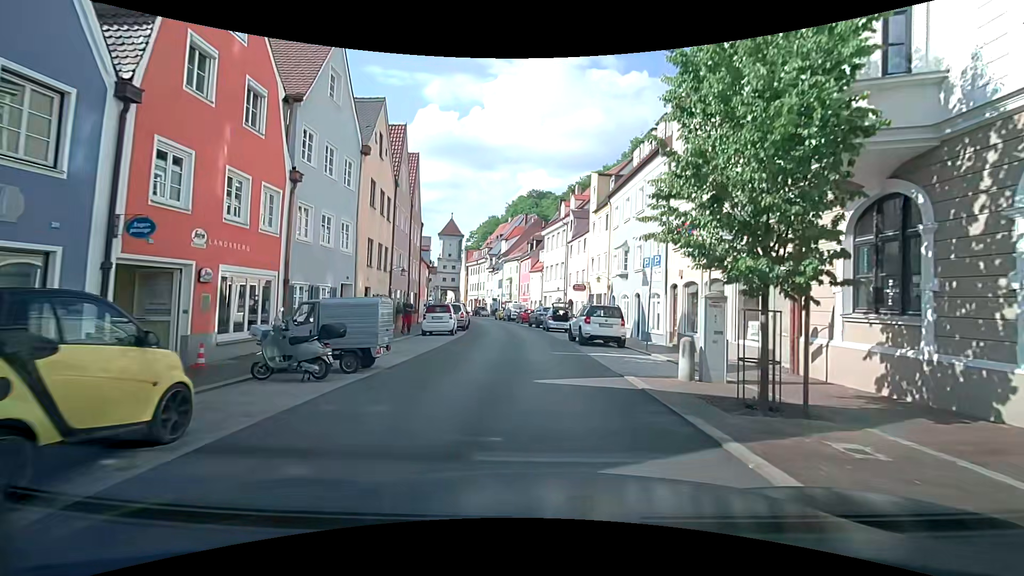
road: residential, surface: asphalt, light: Day
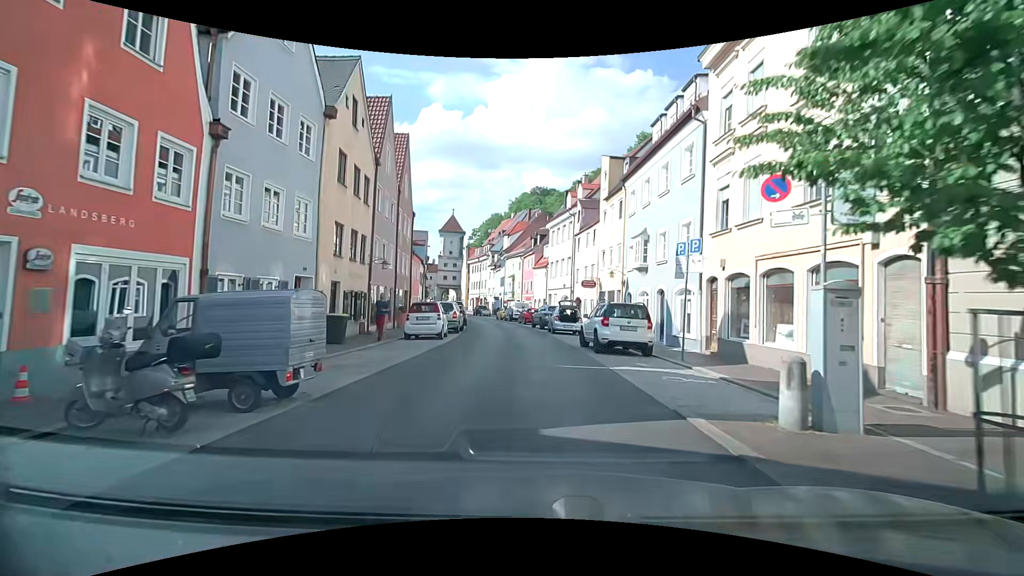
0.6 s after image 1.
(0.0, +4.0) m; -1°
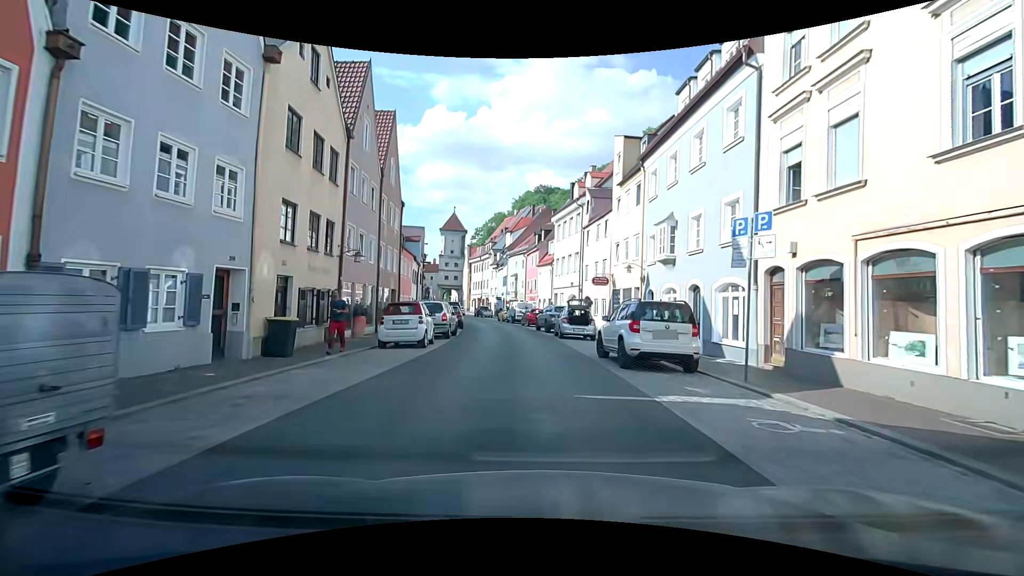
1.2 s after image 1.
(0.0, +4.0) m; -1°
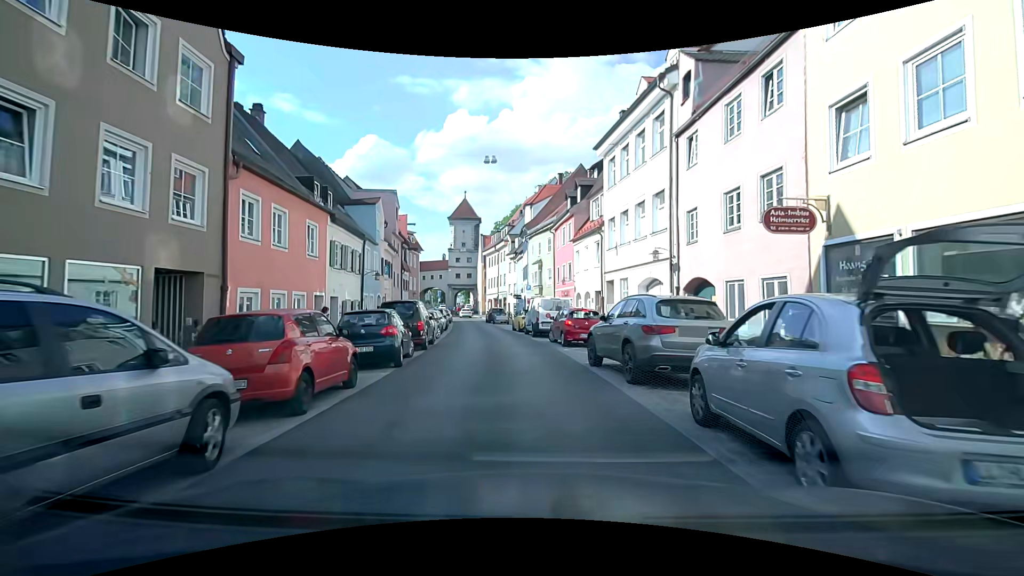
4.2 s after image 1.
(-0.3, +19.8) m; -2°
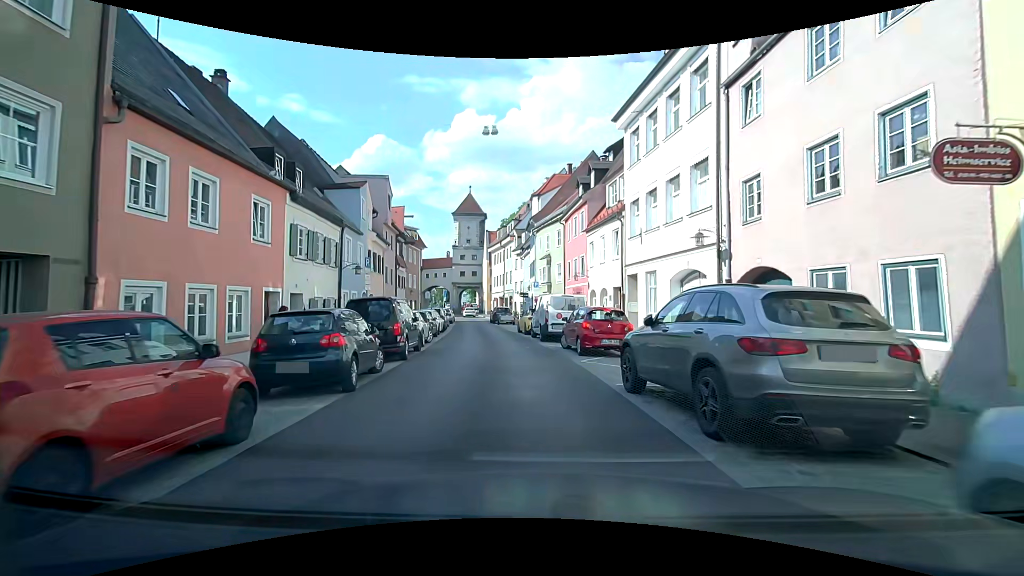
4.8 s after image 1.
(-0.1, +3.8) m; -1°
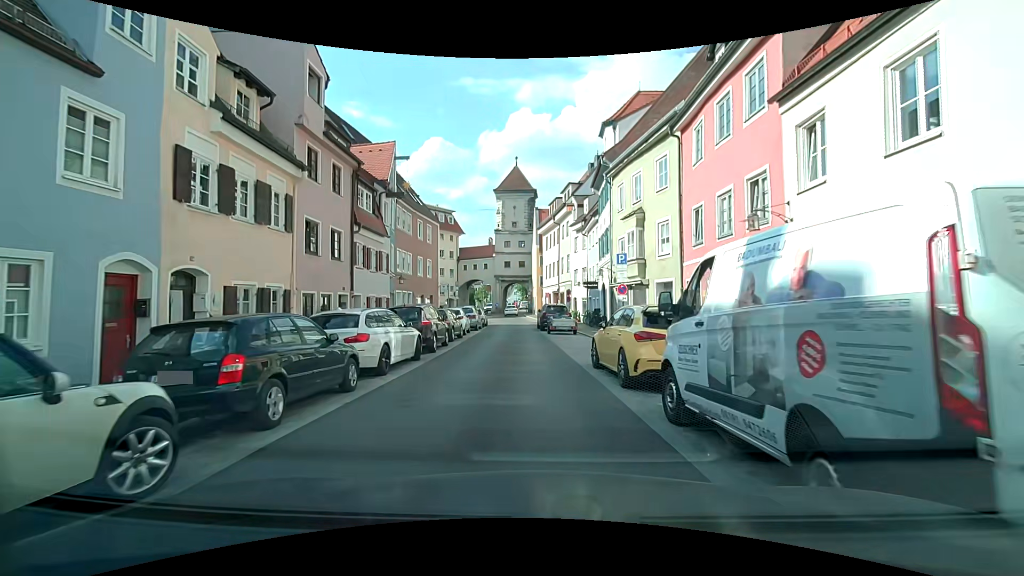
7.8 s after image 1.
(-1.0, +18.0) m; -7°
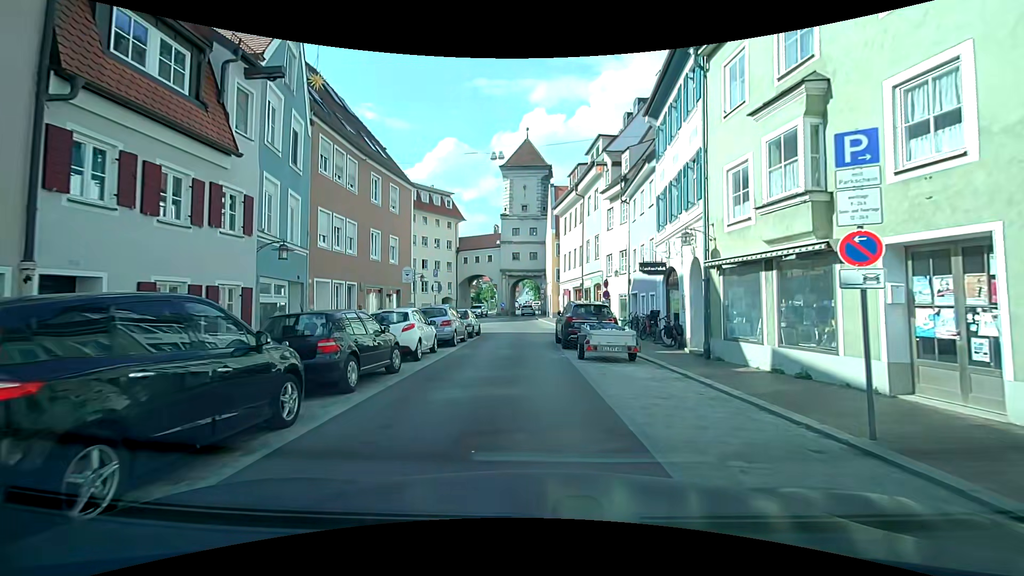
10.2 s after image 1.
(-0.1, +13.0) m; -1°
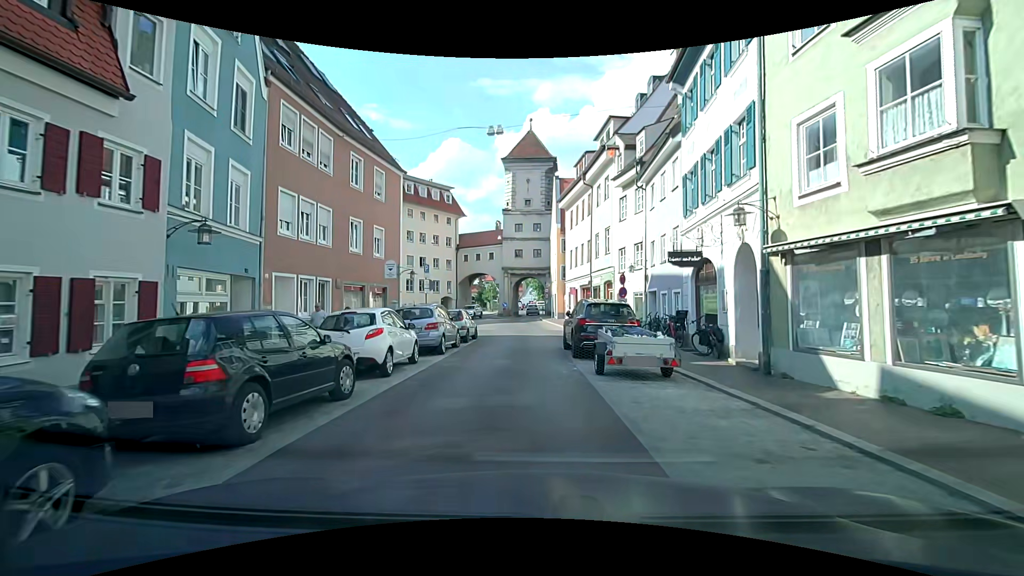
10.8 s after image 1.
(0.0, +3.2) m; -1°
